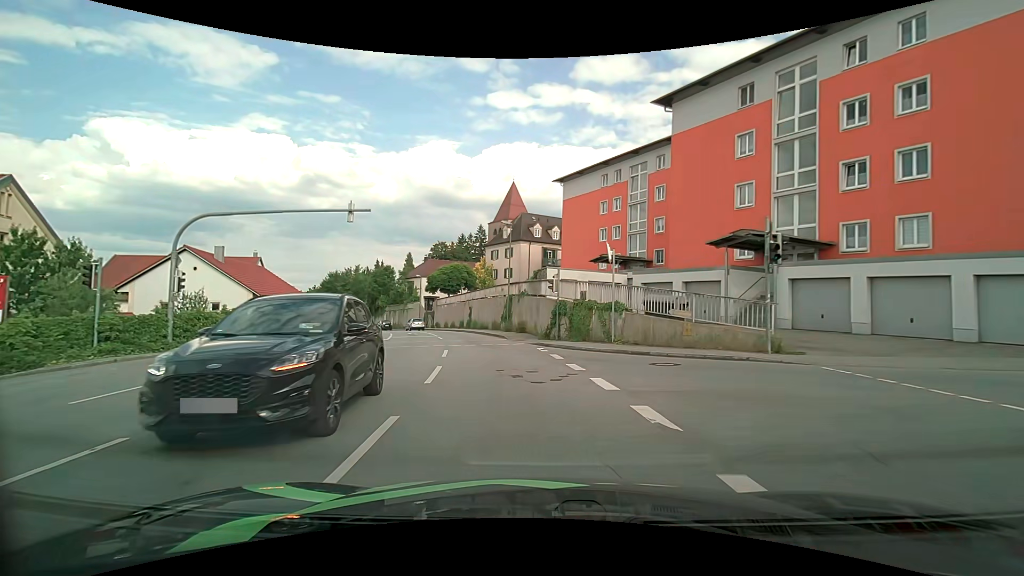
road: tertiary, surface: asphalt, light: Day
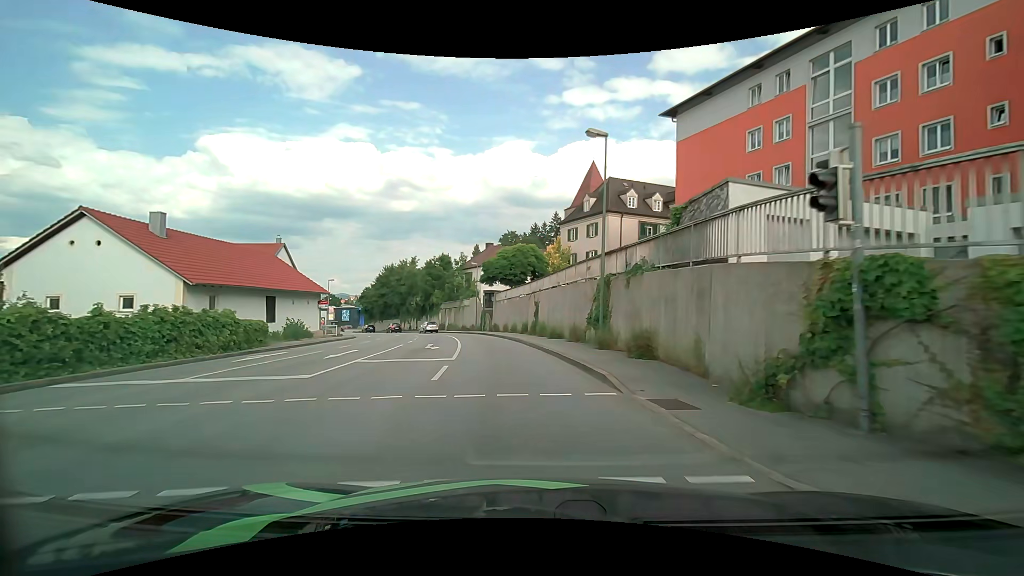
(-1.5, +17.5) m; -10°
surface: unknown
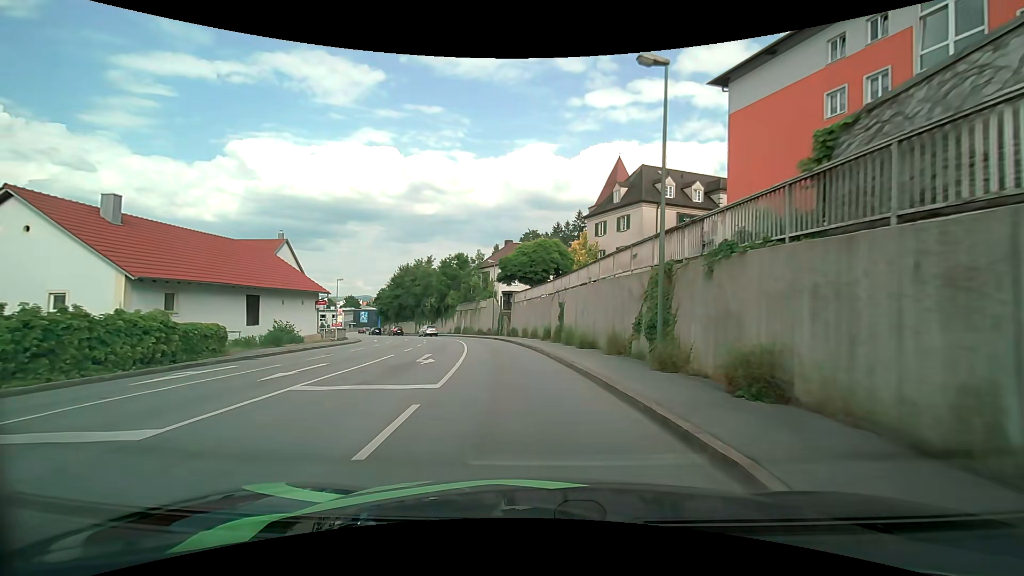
(-0.1, +5.5) m; -2°
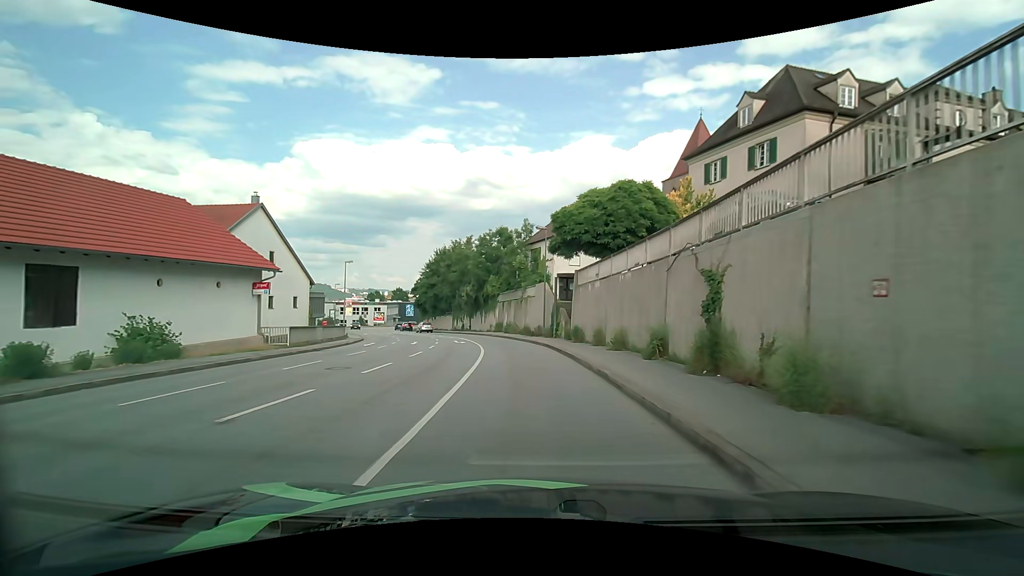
(-0.9, +17.2) m; -6°
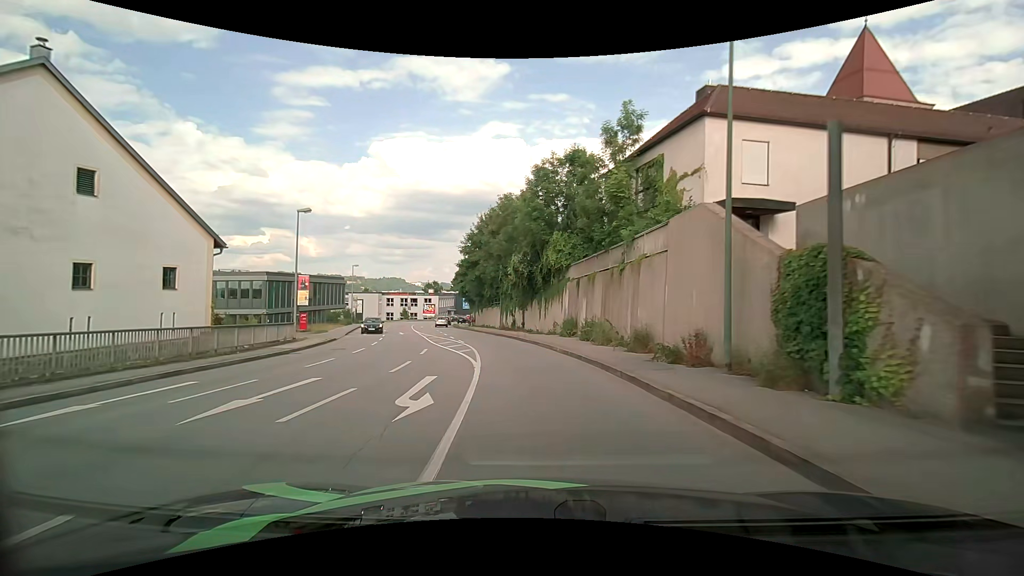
(-1.8, +24.9) m; -8°
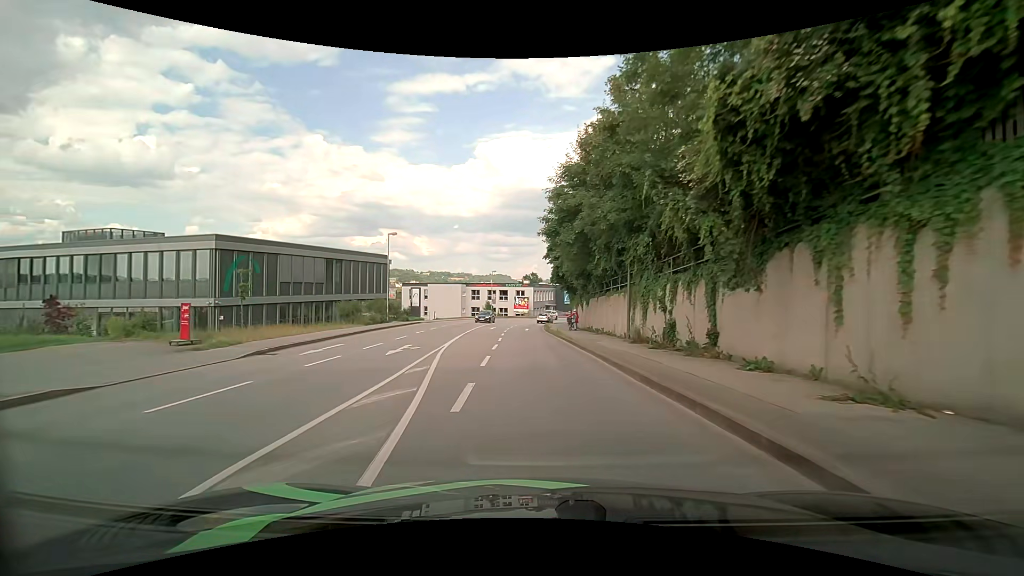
(-2.4, +26.3) m; -12°
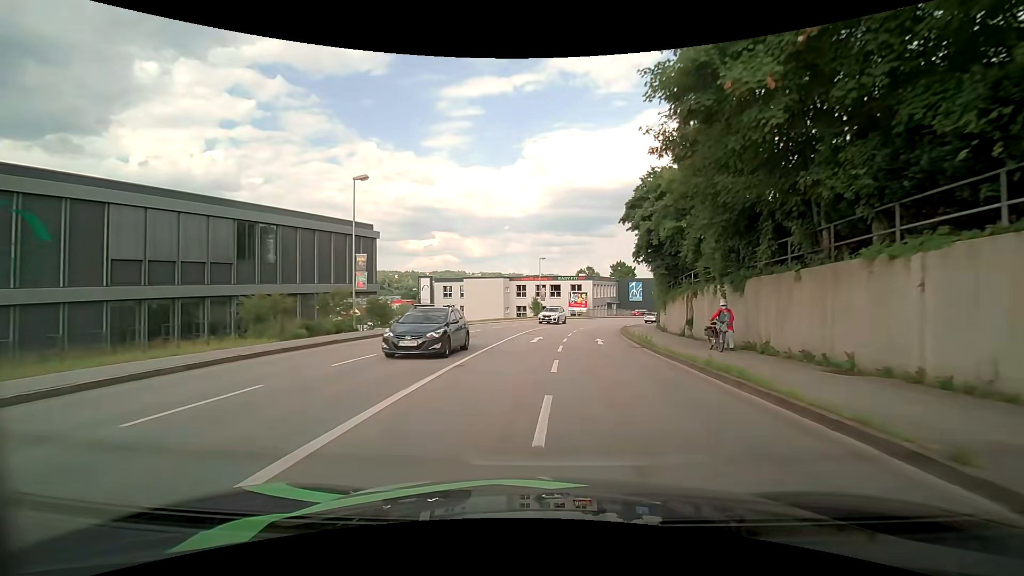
(-1.1, +19.6) m; -6°
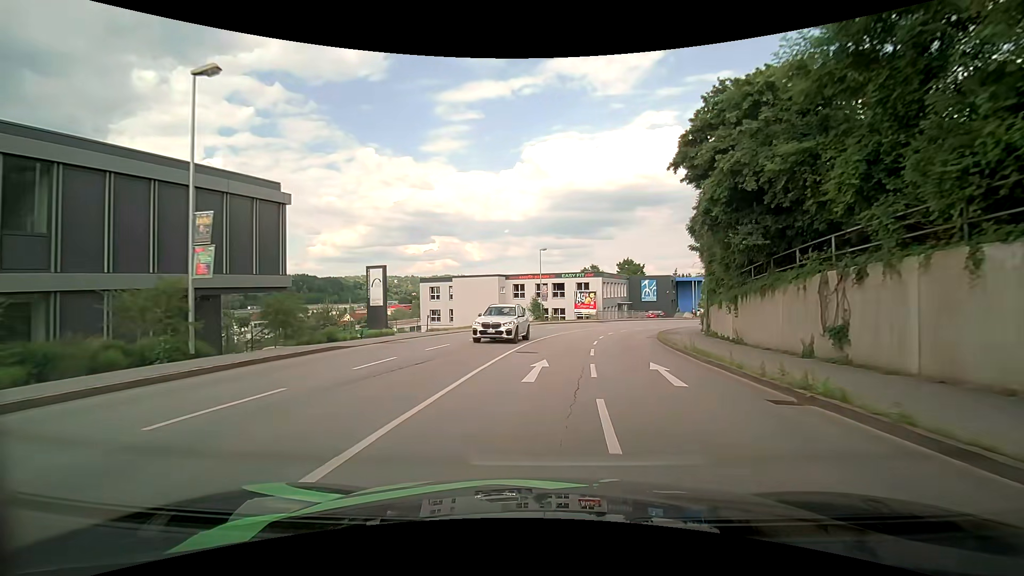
(0.0, +12.1) m; 0°
(0, +10) (+1, +20) (+2, +30) (+4, +40) (+7, +49) (+11, +58) (+16, +67) (+23, +75) (+29, +82) (+37, +89) m
